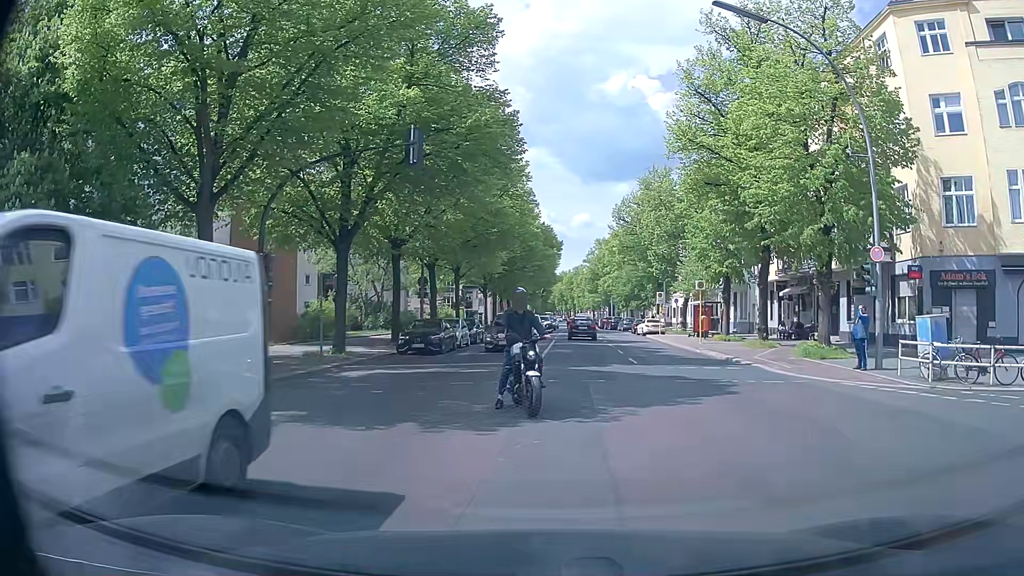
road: tertiary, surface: asphalt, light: Day
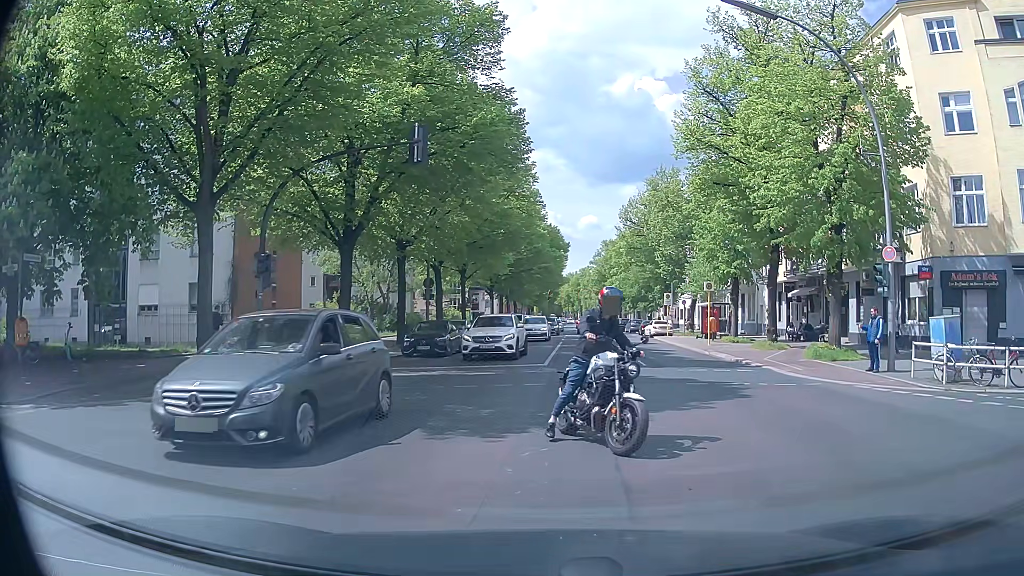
(0.0, +0.4) m; 0°
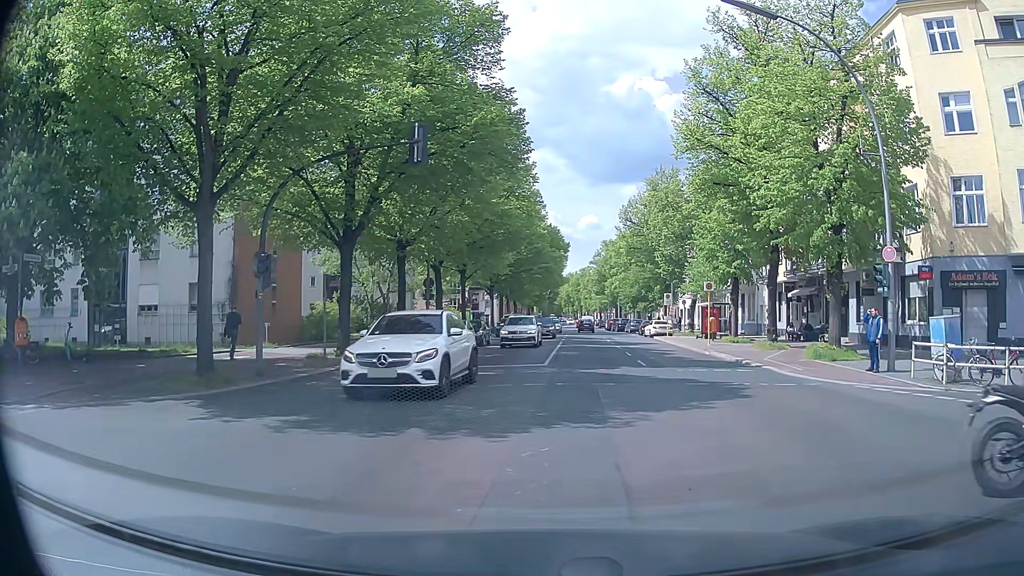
(0.0, 0.0) m; 0°
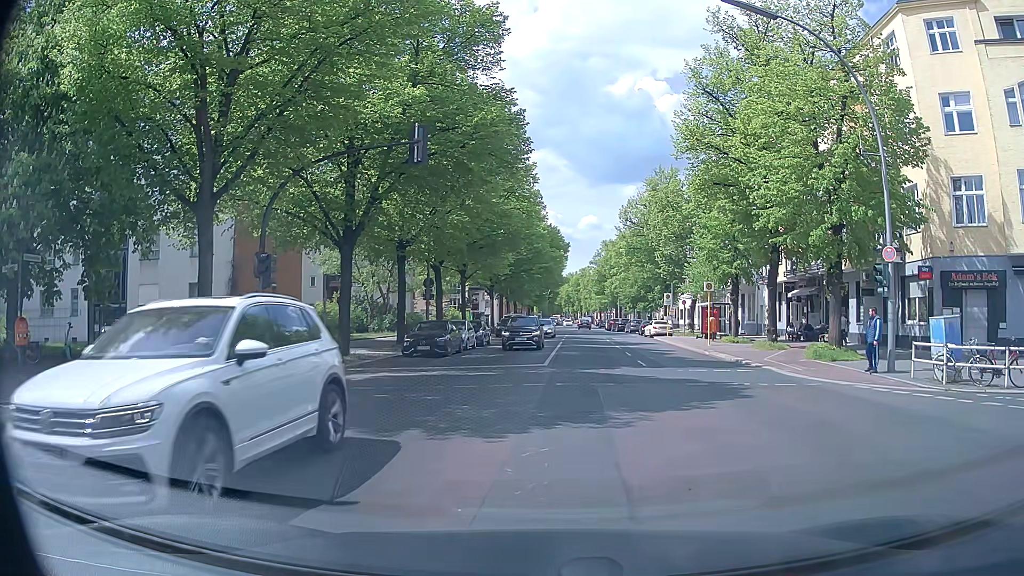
(0.0, 0.0) m; 0°
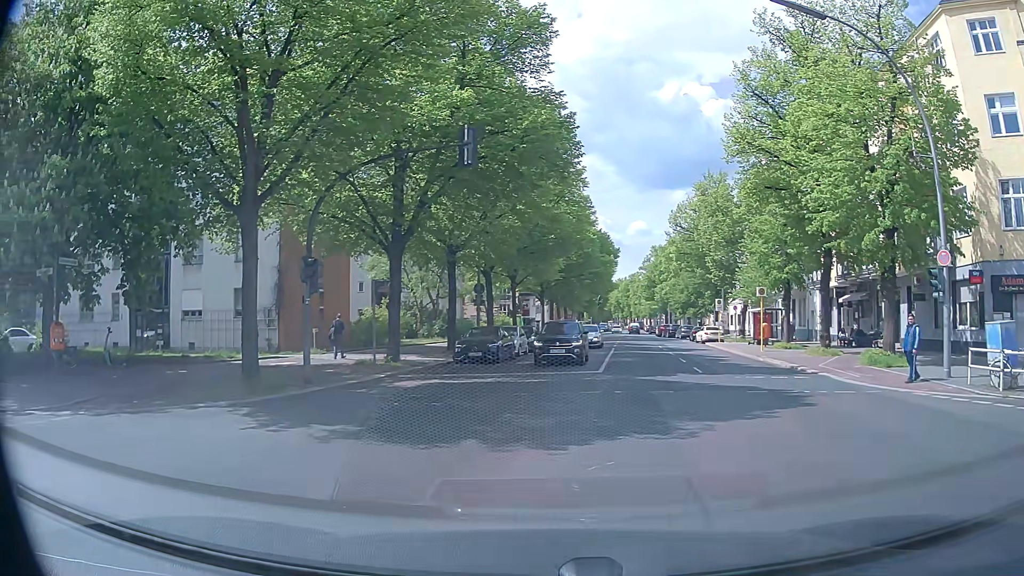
(0.0, +0.5) m; -3°
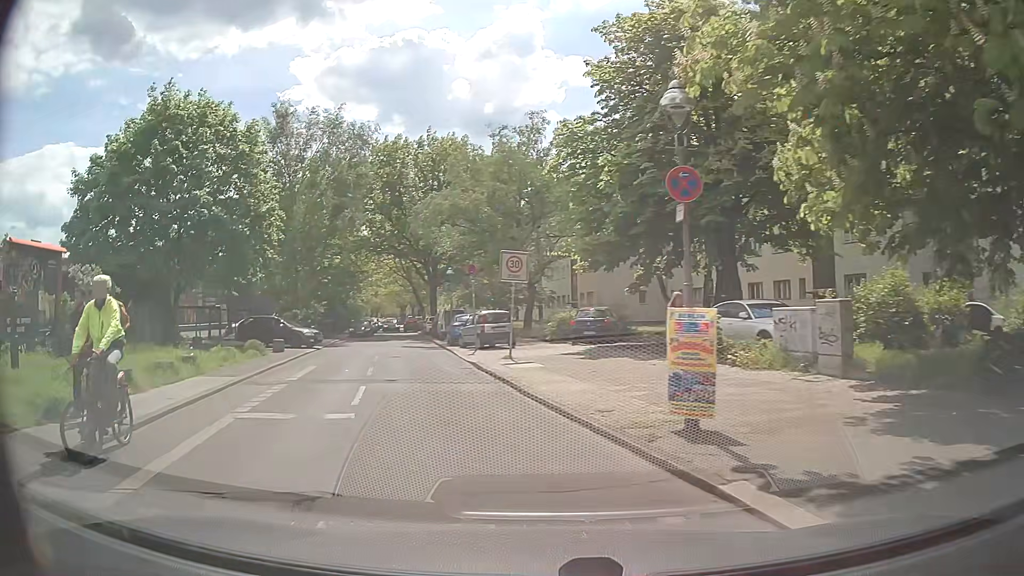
(-9.7, +8.0) m; -79°
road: residential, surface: concrete
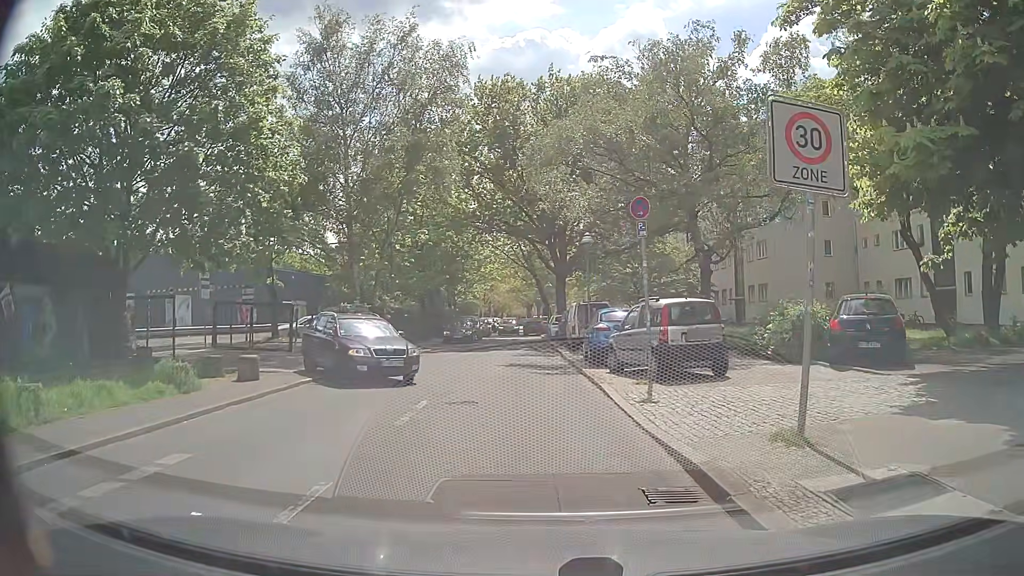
(-1.9, +13.8) m; -11°
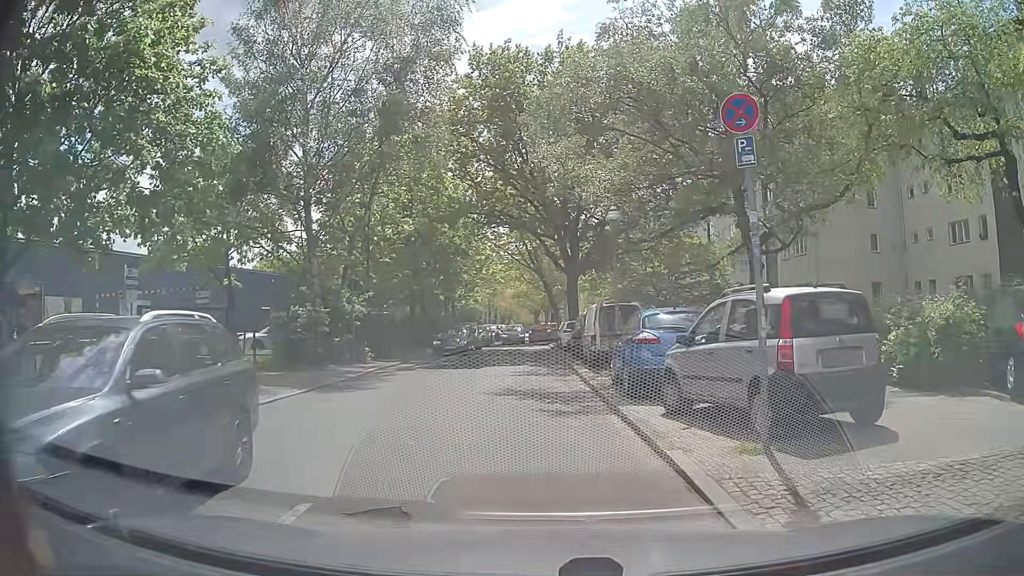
(0.0, +6.3) m; -1°
